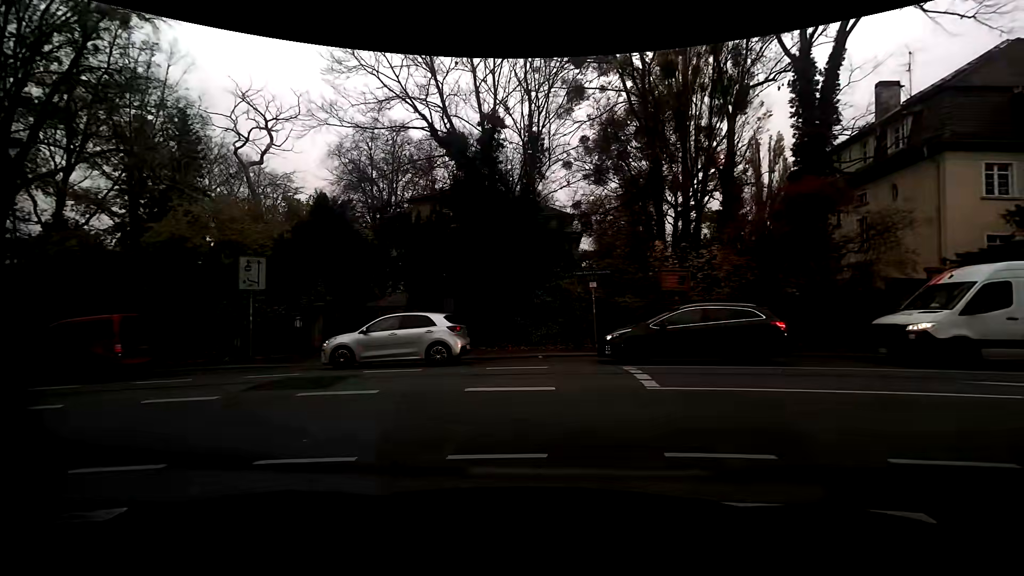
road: residential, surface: asphalt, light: Day
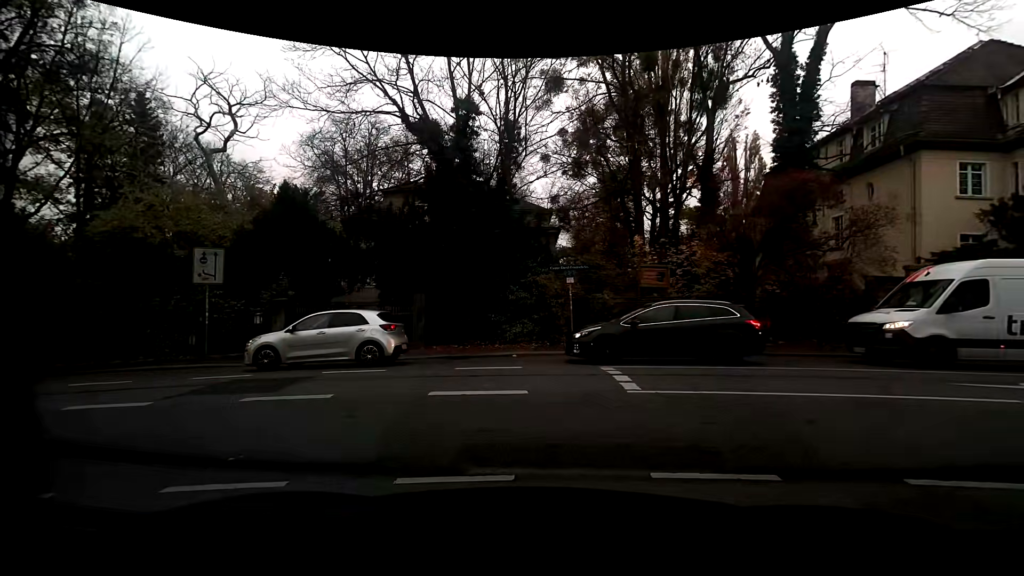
(0.0, +0.6) m; 0°
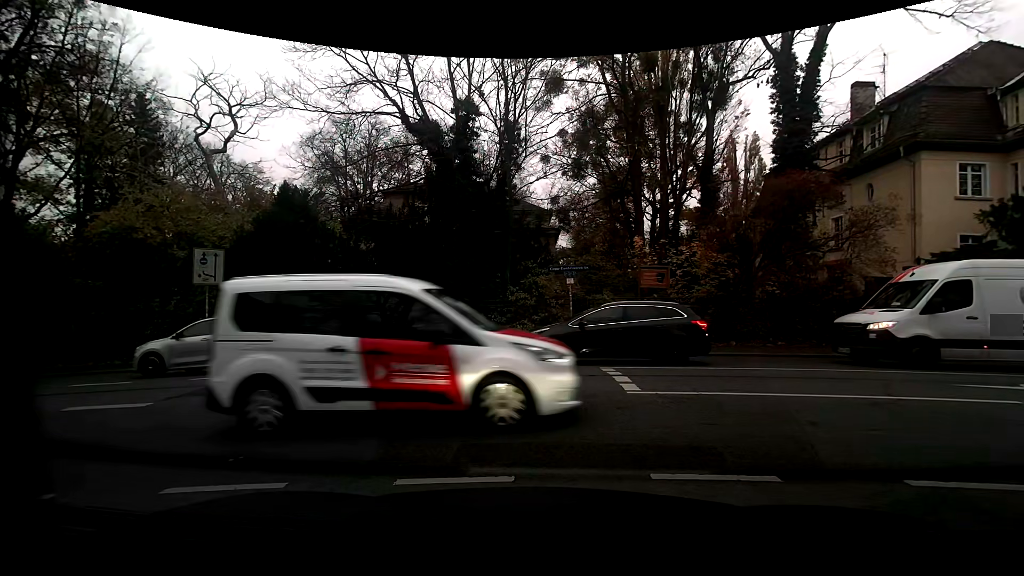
(0.0, +0.1) m; 0°
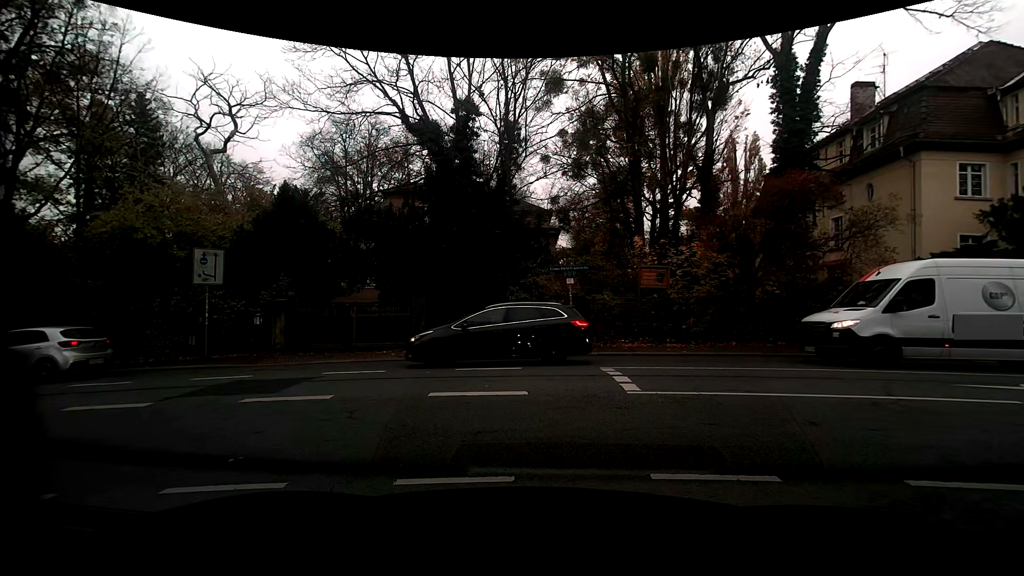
(0.0, 0.0) m; 0°
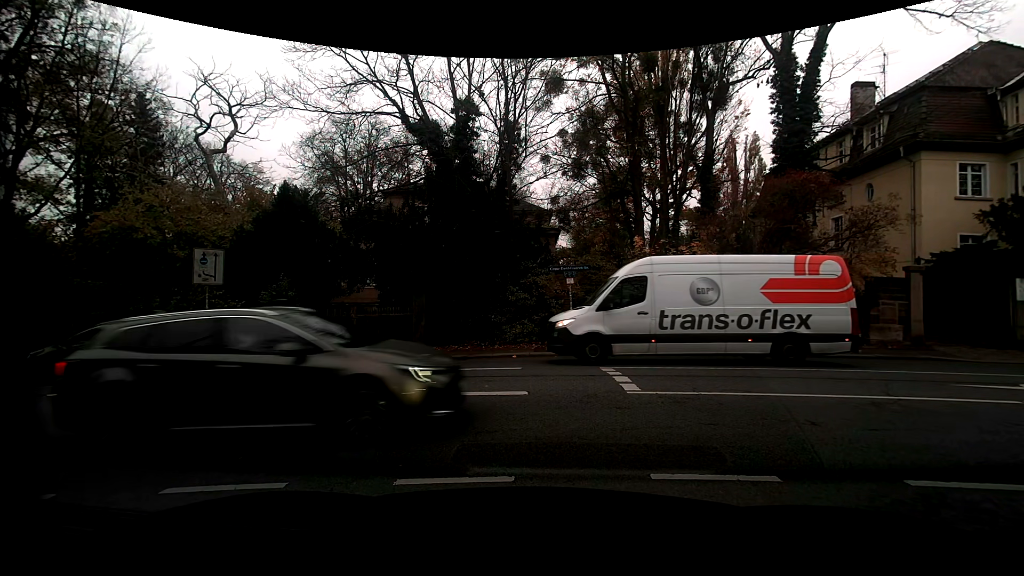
(0.0, 0.0) m; 0°
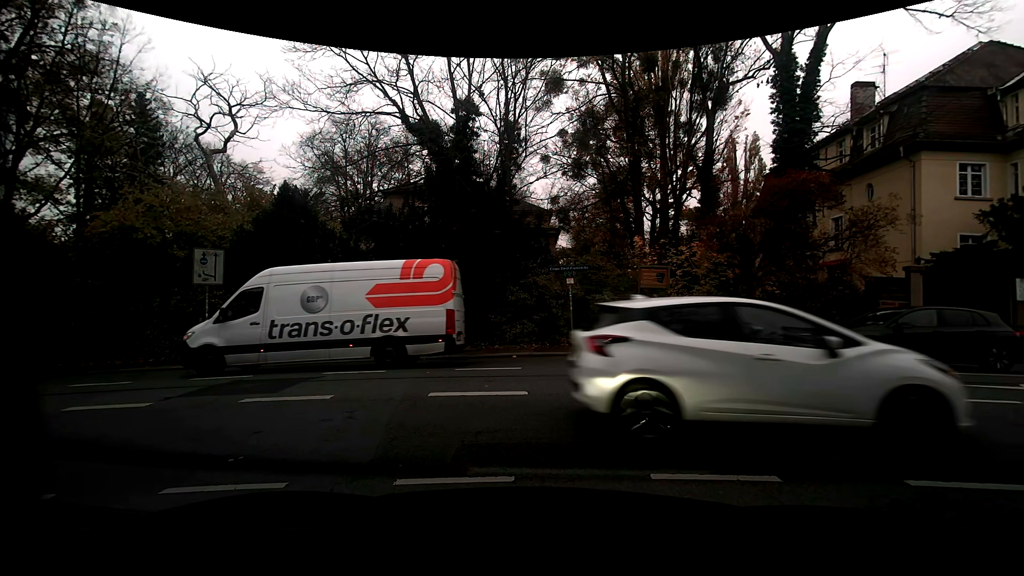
(0.0, 0.0) m; 0°
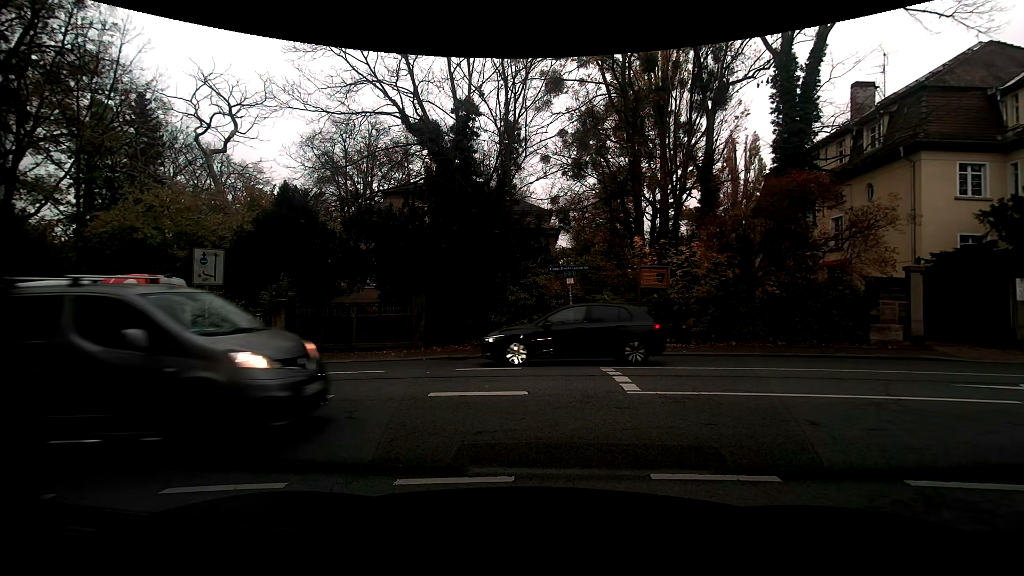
(0.0, 0.0) m; 0°
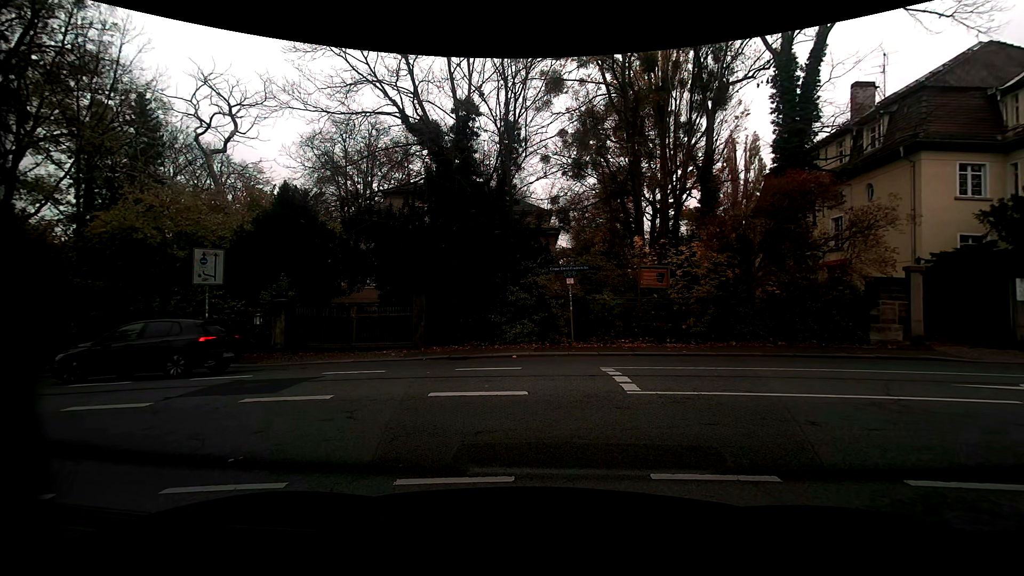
(0.0, 0.0) m; 0°
